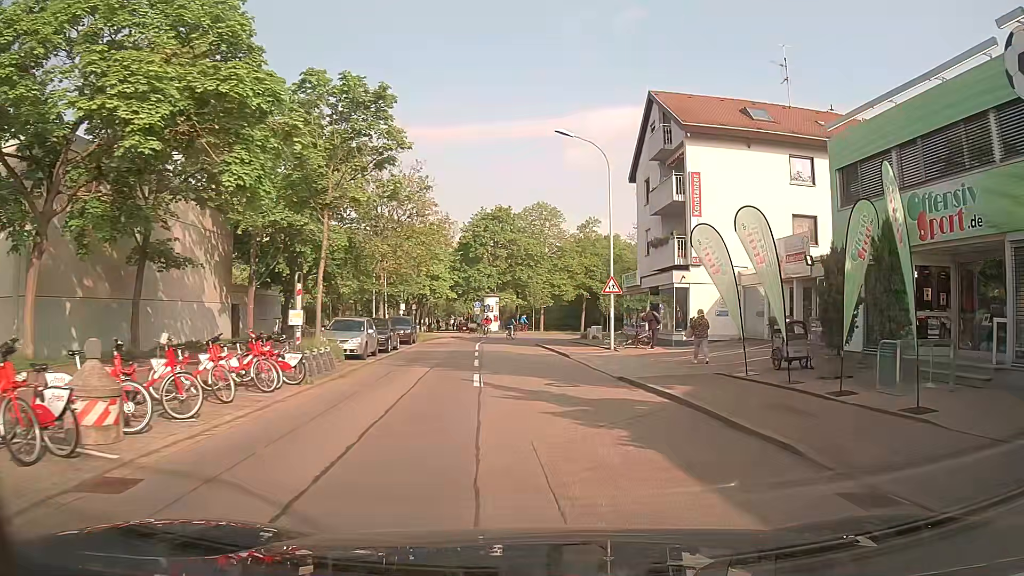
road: residential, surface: asphalt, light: Day
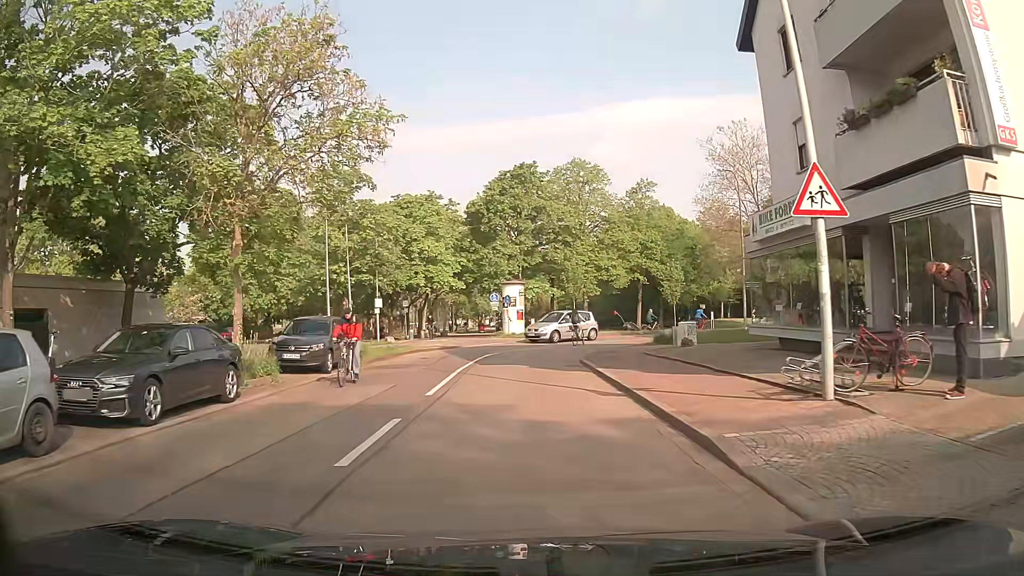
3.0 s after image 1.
(+0.1, +19.8) m; -3°
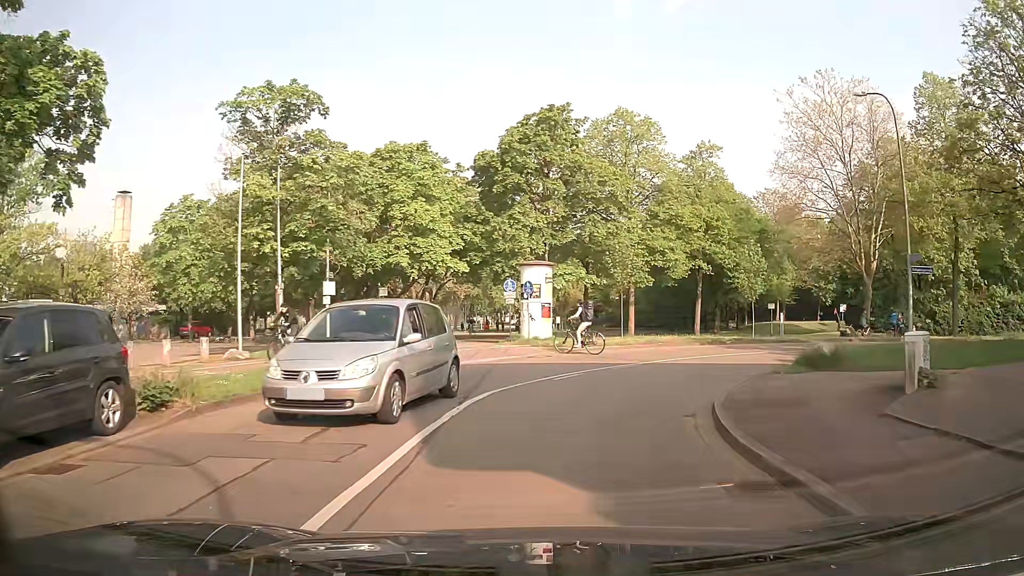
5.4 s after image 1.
(-0.6, +14.3) m; -2°
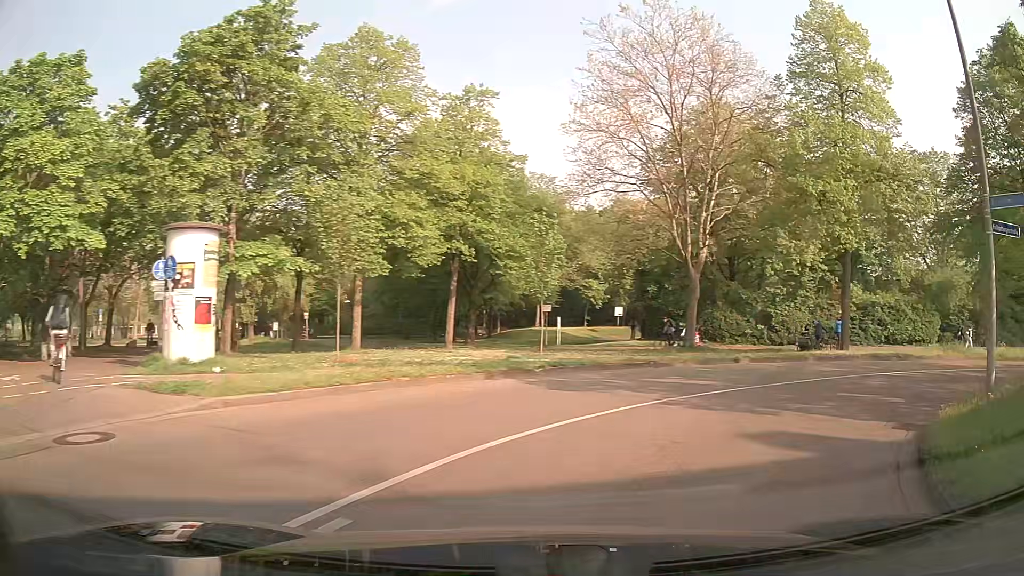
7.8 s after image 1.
(+1.5, +13.8) m; +23°
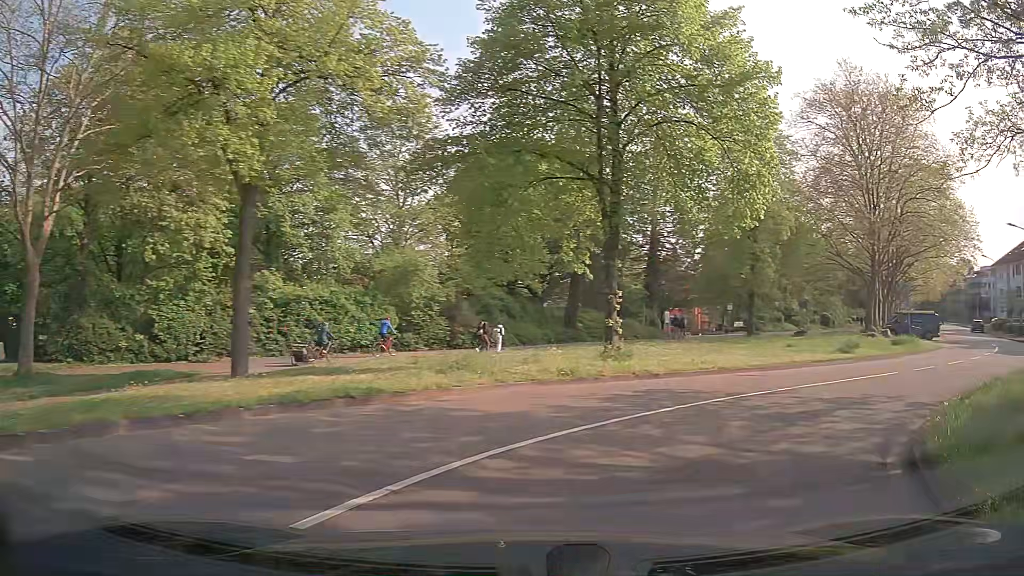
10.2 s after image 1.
(+5.3, +12.1) m; +48°
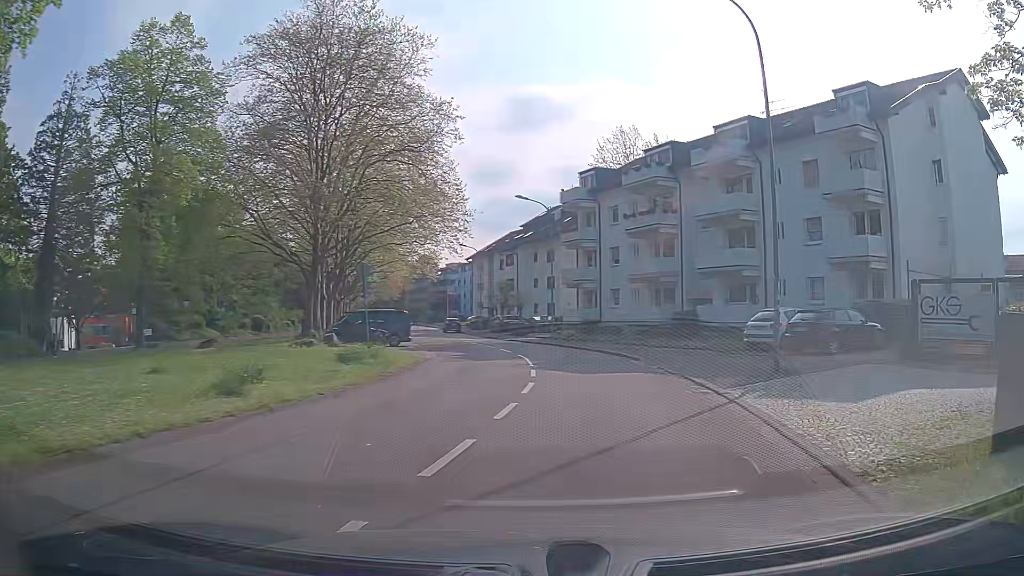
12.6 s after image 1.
(+5.9, +12.6) m; +46°
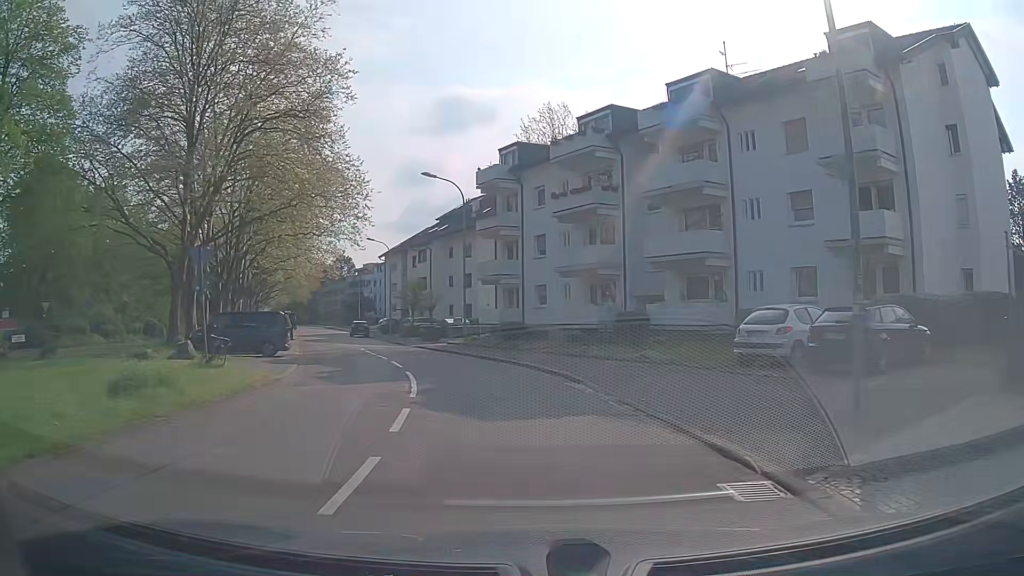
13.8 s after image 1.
(+0.7, +7.7) m; +7°
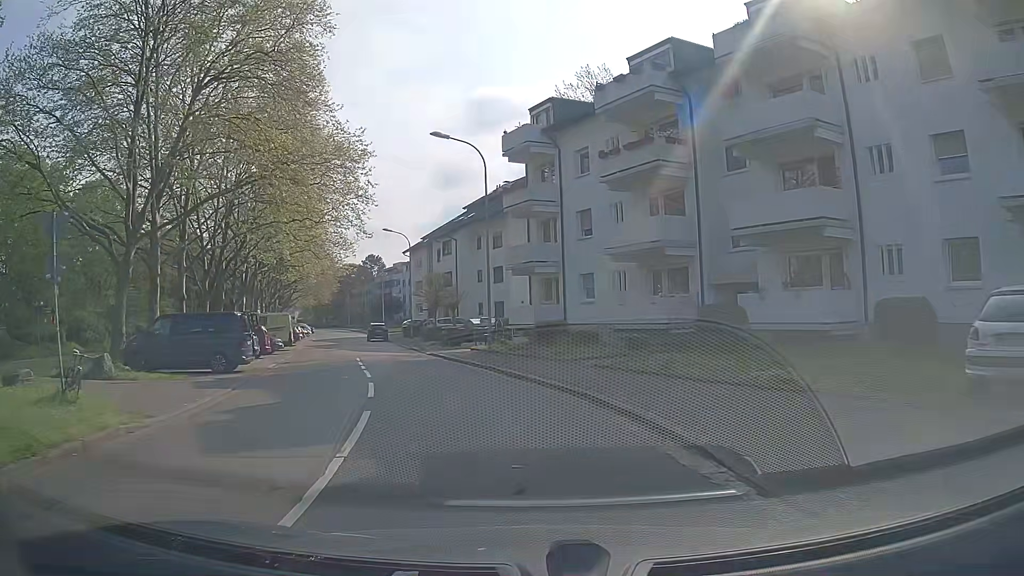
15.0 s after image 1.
(-0.1, +8.3) m; -3°
